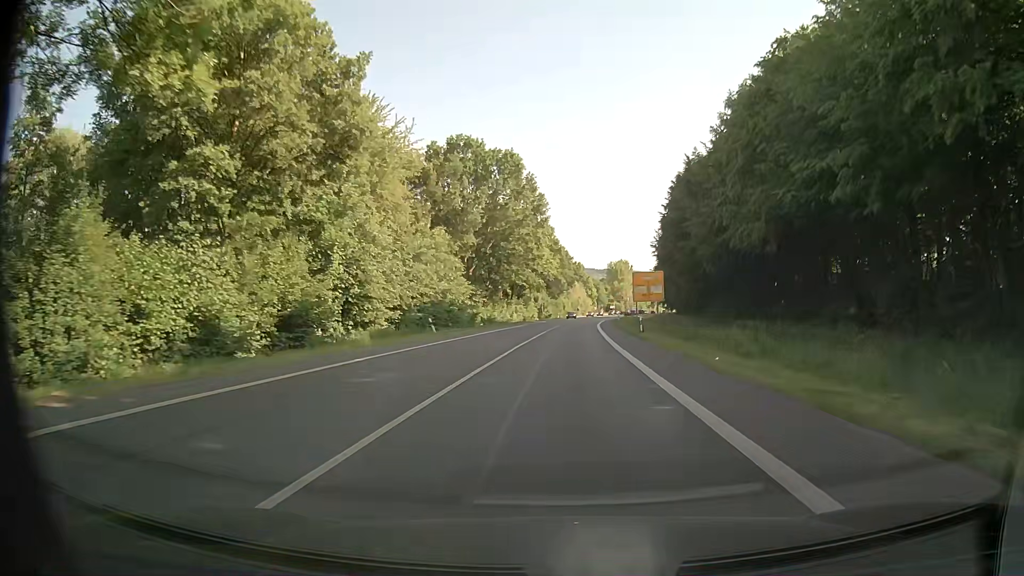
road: primary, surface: asphalt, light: Day
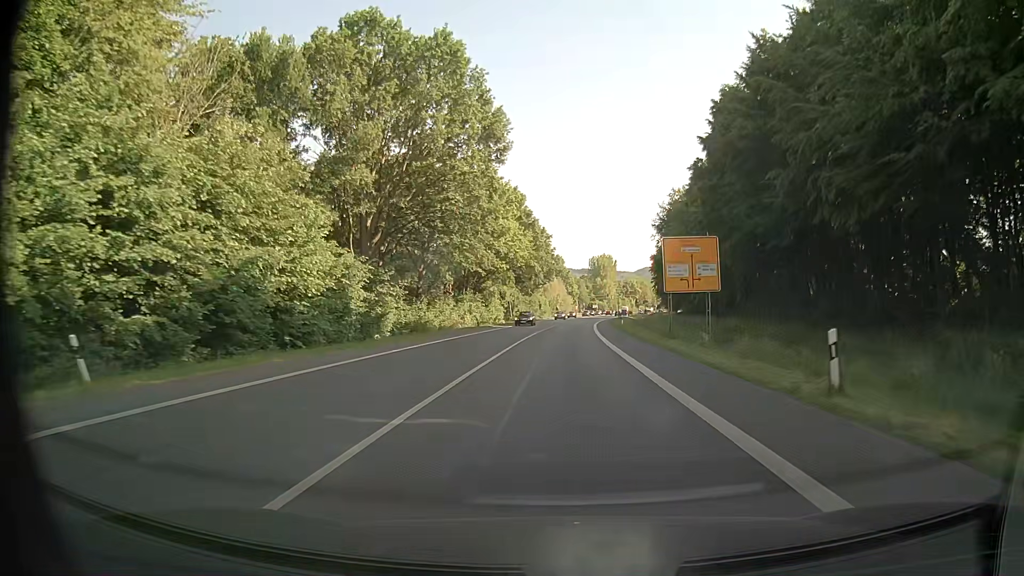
(+0.3, +31.7) m; +1°
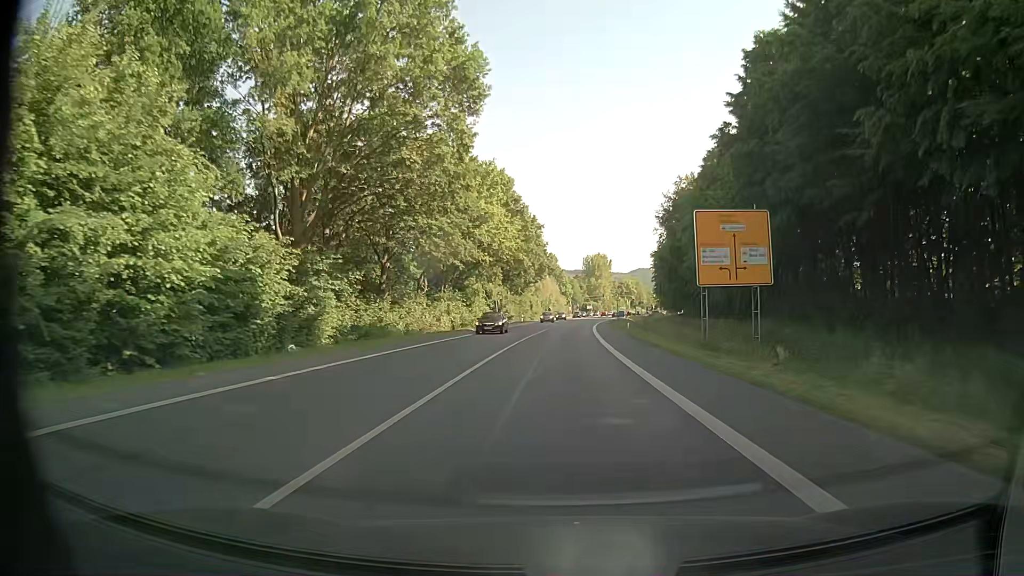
(+0.1, +10.5) m; +1°
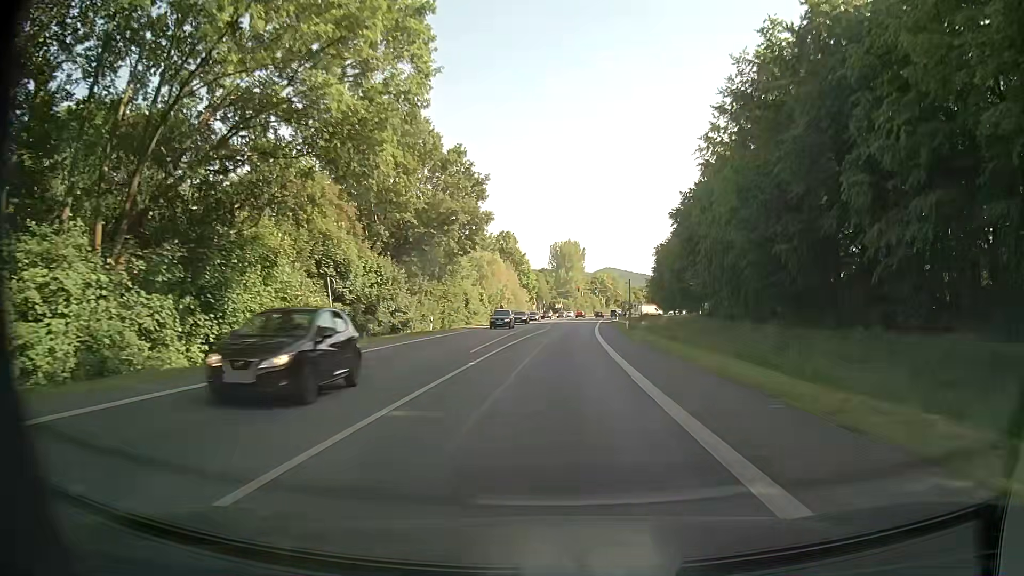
(+1.2, +51.9) m; +3°
(0, +10) (0, +20) (+1, +30) (+1, +40) (+1, +50) (+2, +60) (+3, +70) (+3, +80) (+4, +90) (+5, +100) m
